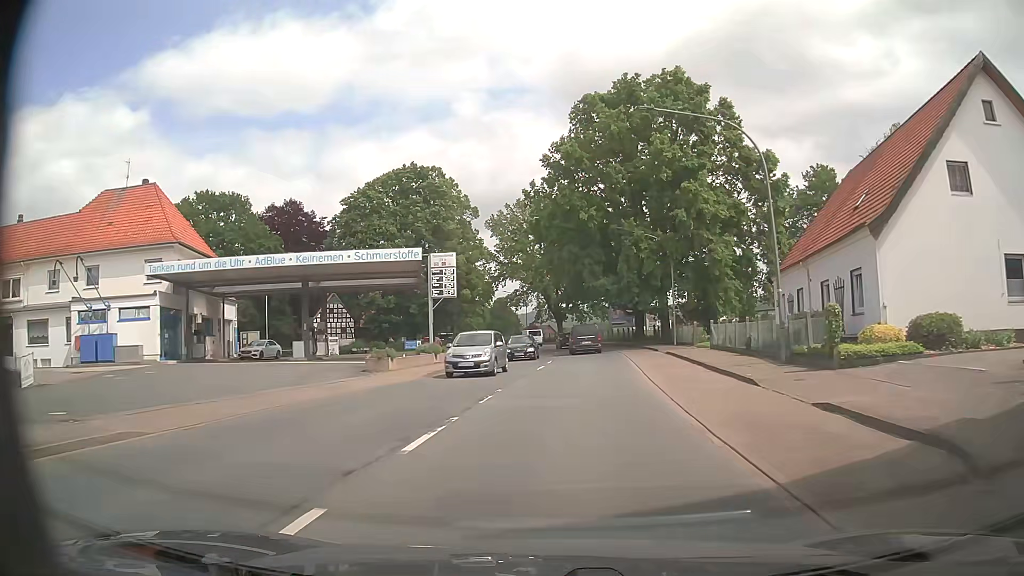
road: primary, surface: asphalt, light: Day
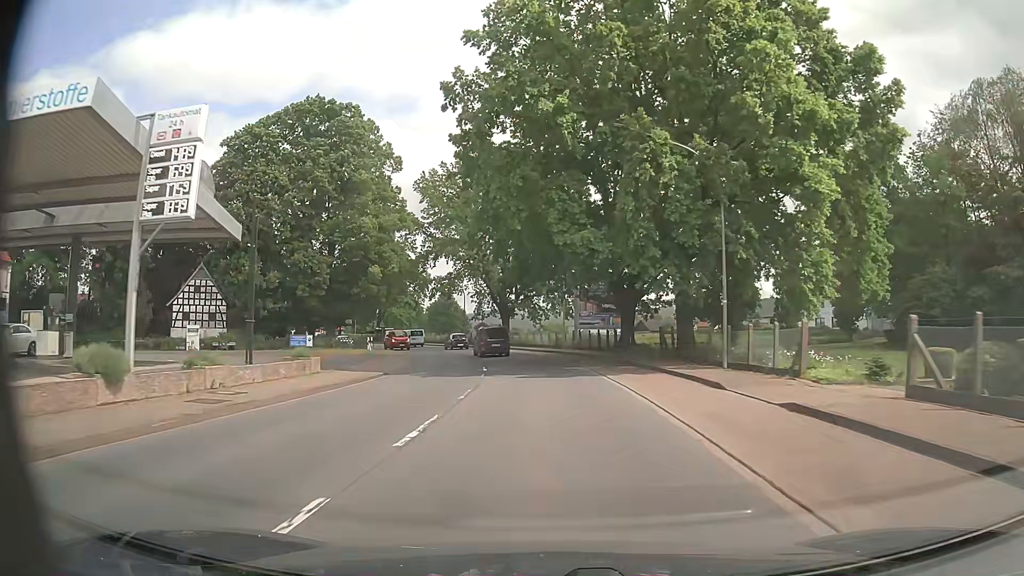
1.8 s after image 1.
(+1.2, +23.5) m; +4°
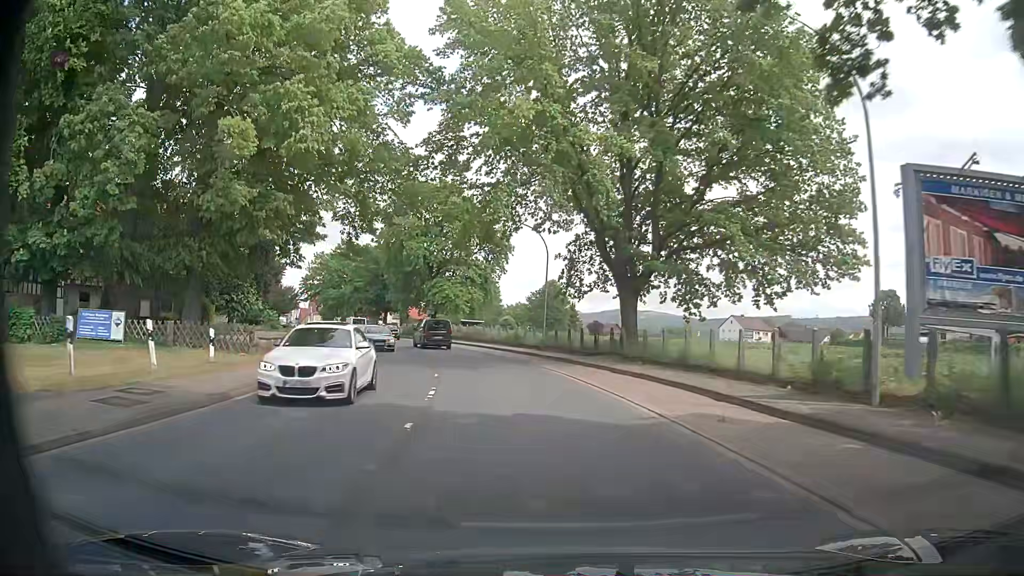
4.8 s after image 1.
(-2.3, +39.4) m; -9°
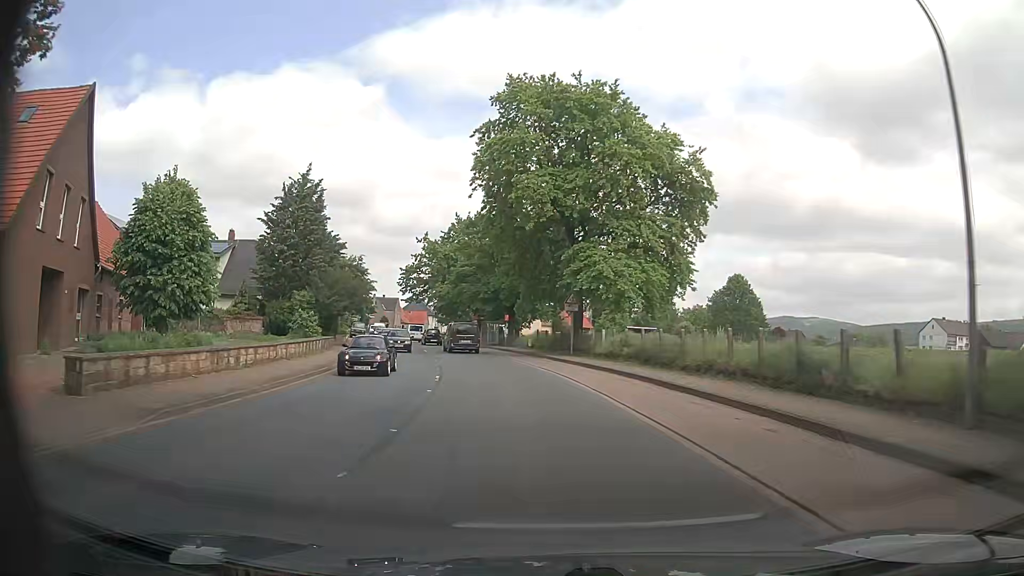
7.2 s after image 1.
(-3.6, +31.4) m; -14°
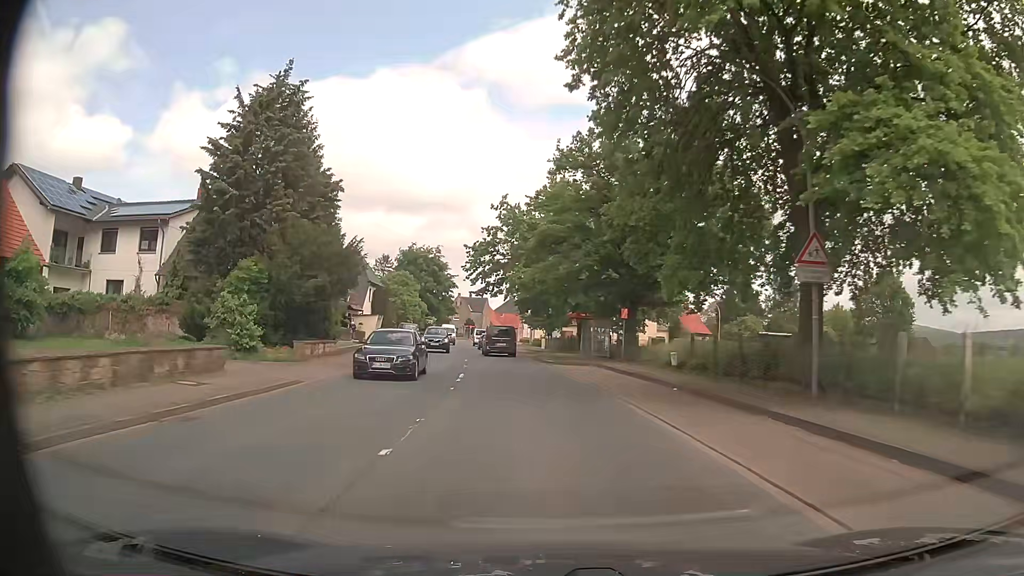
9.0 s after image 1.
(-2.1, +23.7) m; -9°
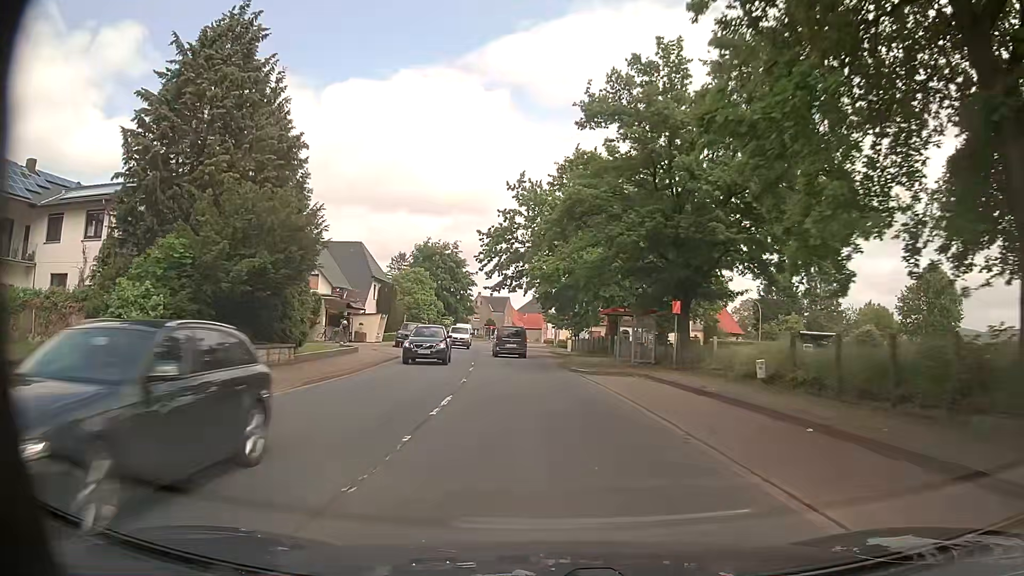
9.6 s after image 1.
(-0.1, +7.9) m; -2°
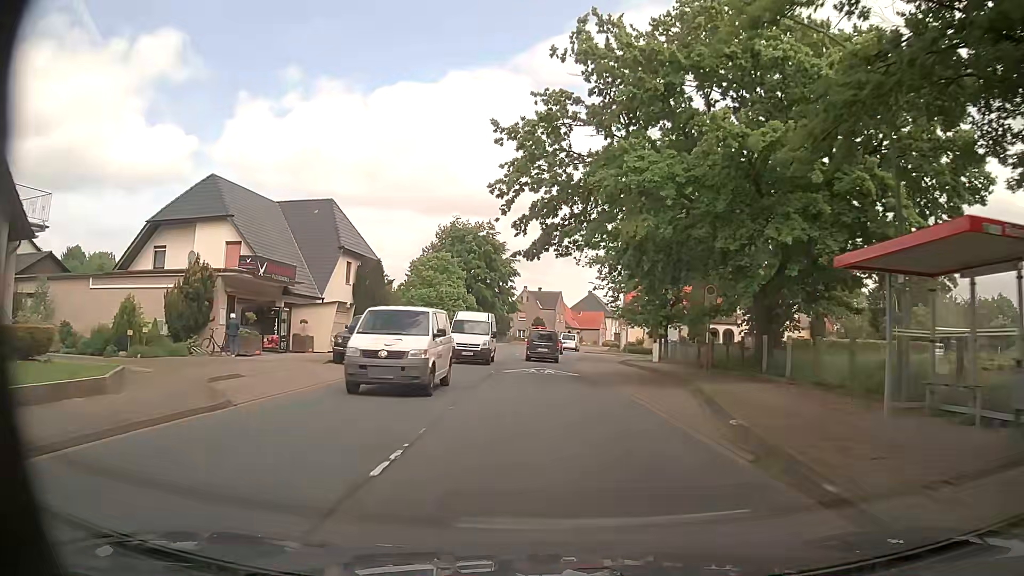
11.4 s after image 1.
(-0.8, +23.9) m; -4°
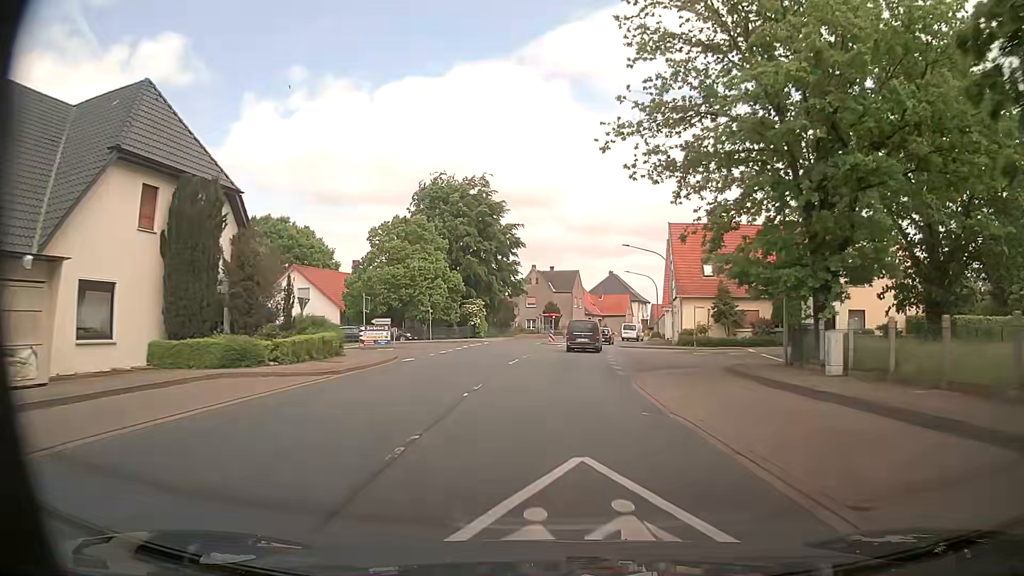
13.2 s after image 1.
(-0.3, +24.0) m; -1°
(0, +10) (0, +20) (0, +30) (+1, +40) (+2, +50) (+4, +60) (+6, +70) (+8, +79) (+12, +89) (+16, +98) m
